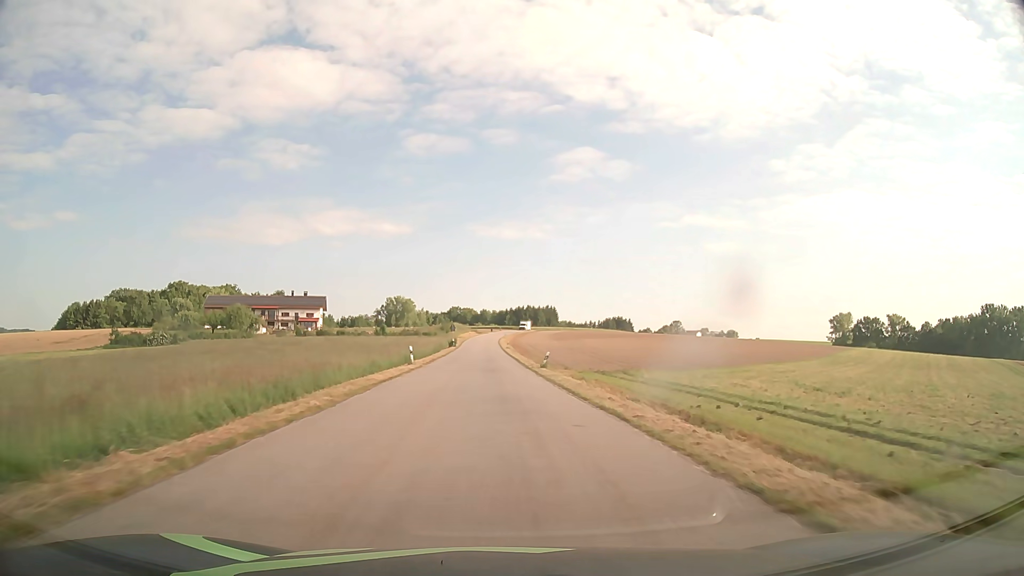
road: tertiary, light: Day
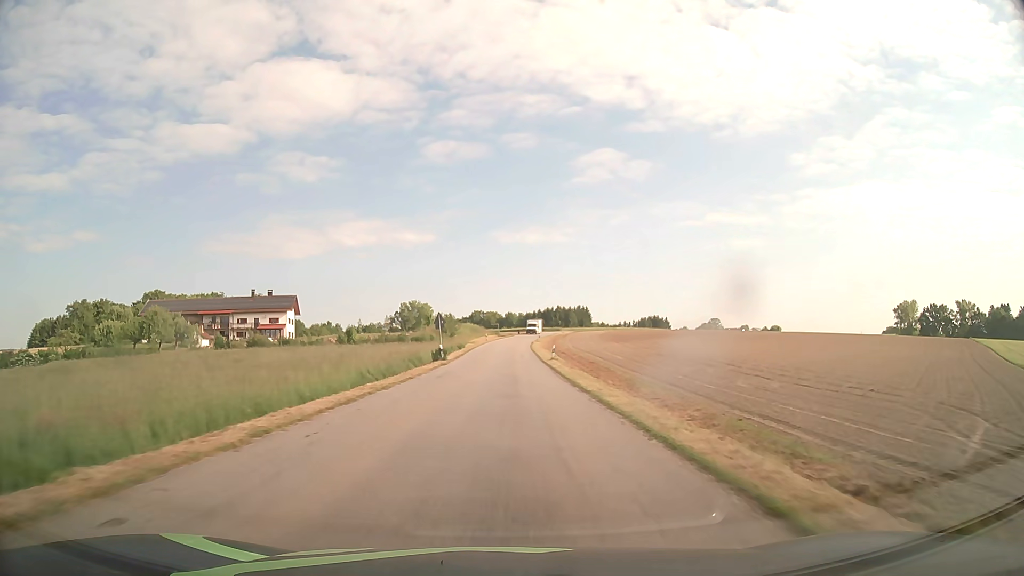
(-1.2, +44.9) m; -3°
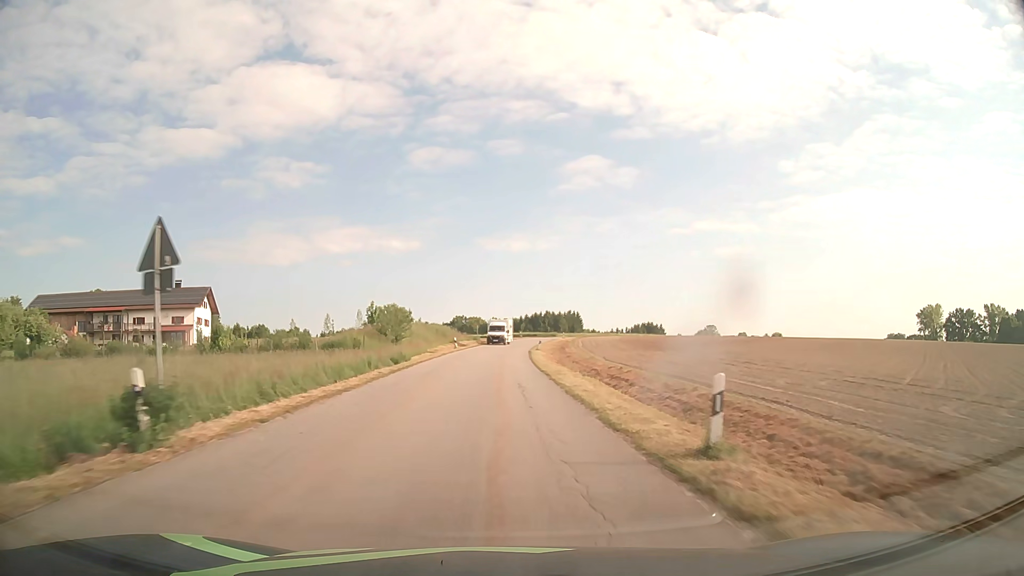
(+0.3, +34.7) m; +1°
(0, +10) (0, +20) (0, +30) (0, +40) (+1, +50) (+1, +60) (+1, +70) (+2, +80) (+4, +90) (+5, +100) m
